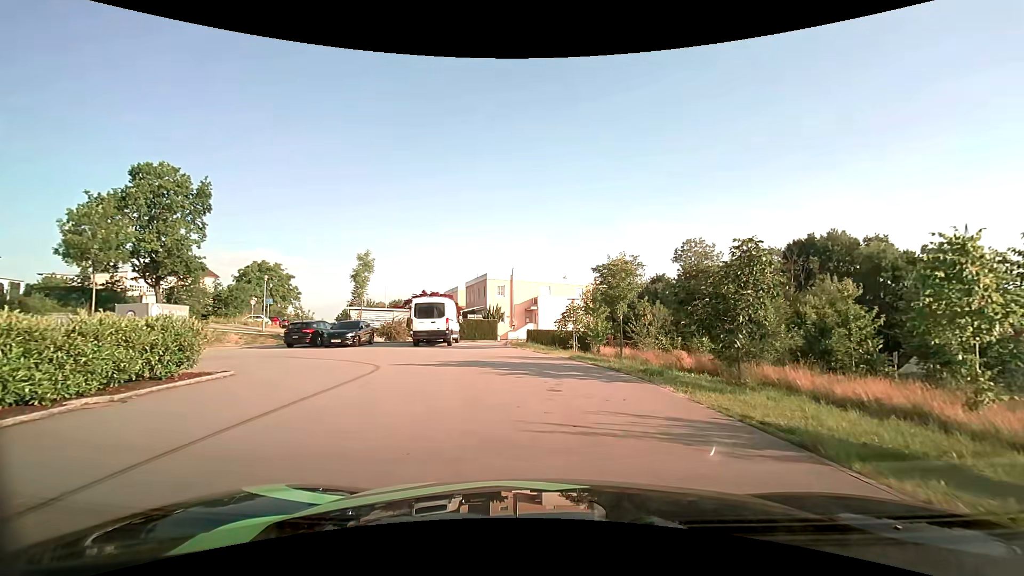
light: Day
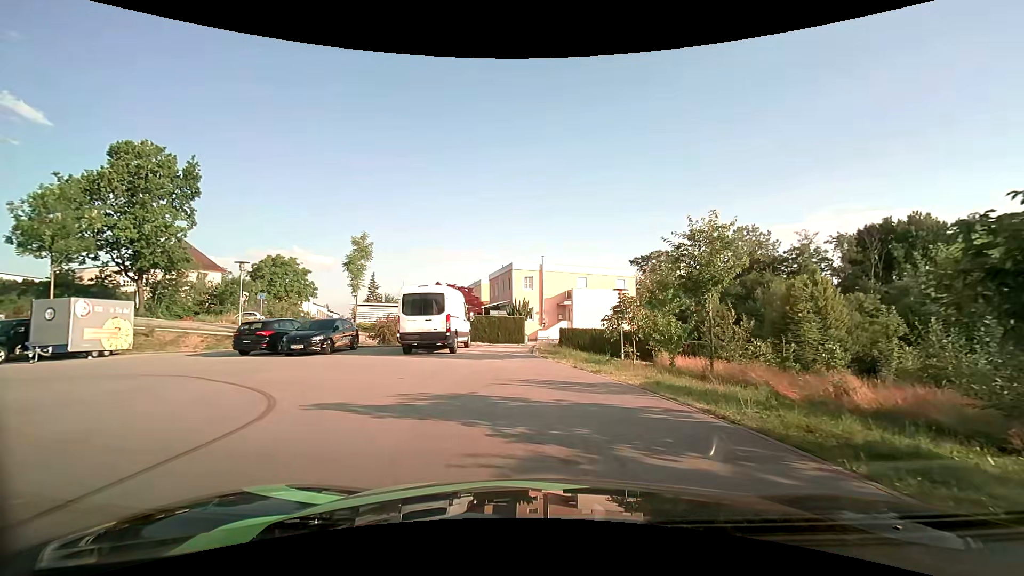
(-0.2, +7.6) m; -4°
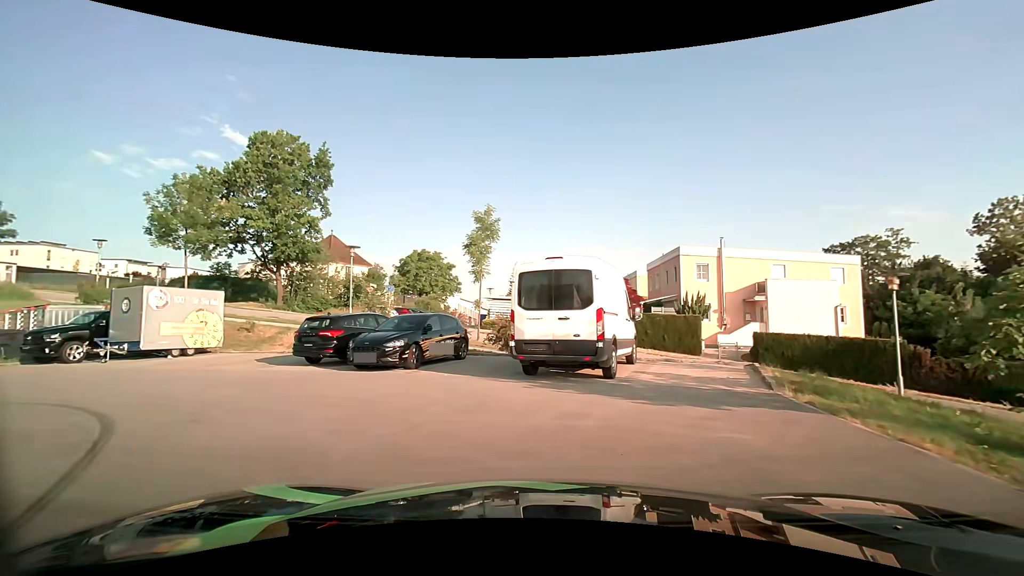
(-1.0, +8.2) m; -17°
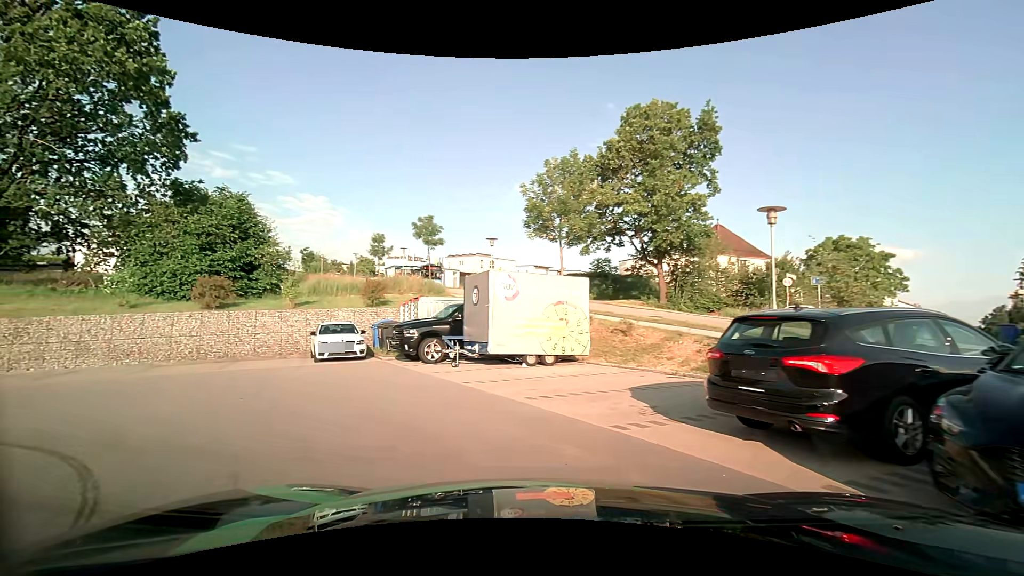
(-3.2, +8.8) m; -41°
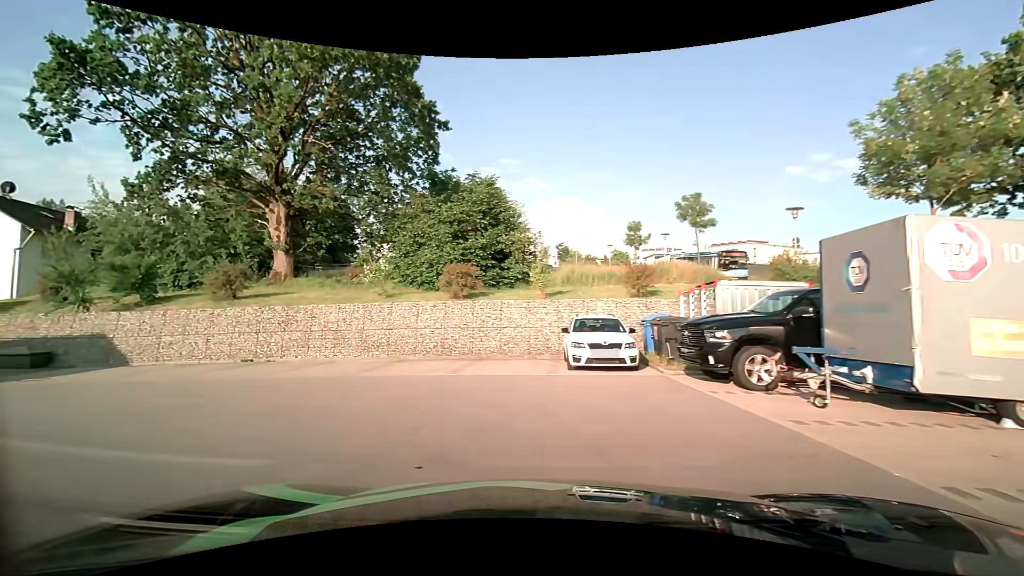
(-1.5, +5.9) m; -29°
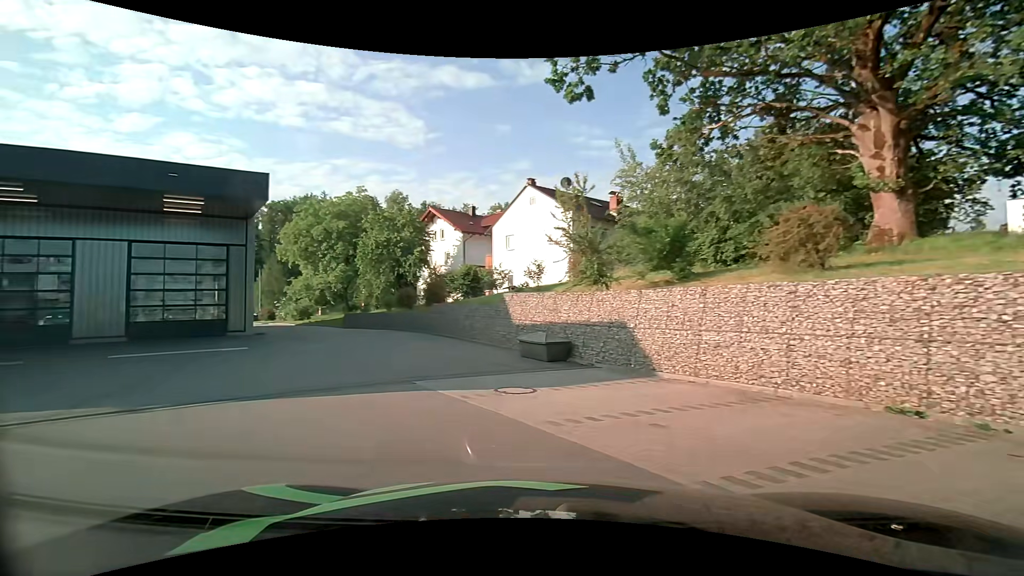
(-5.6, +10.5) m; -56°
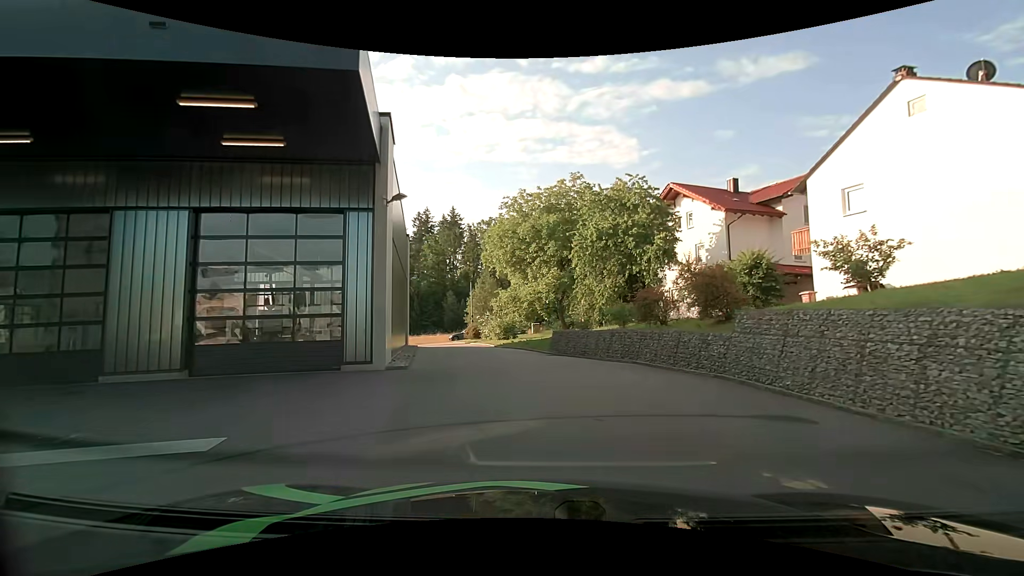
(-4.1, +14.3) m; -26°
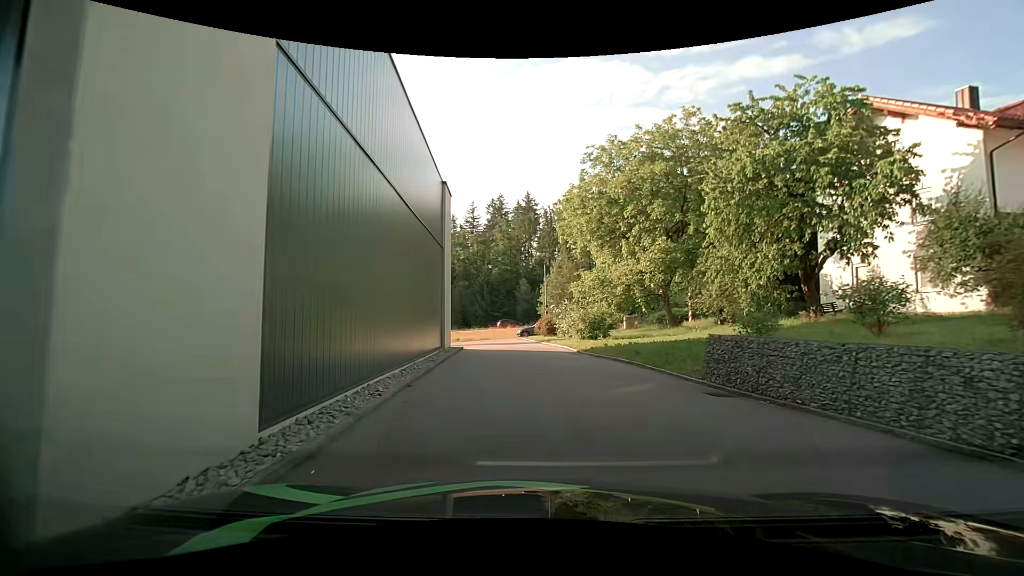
(-0.6, +11.9) m; -8°
